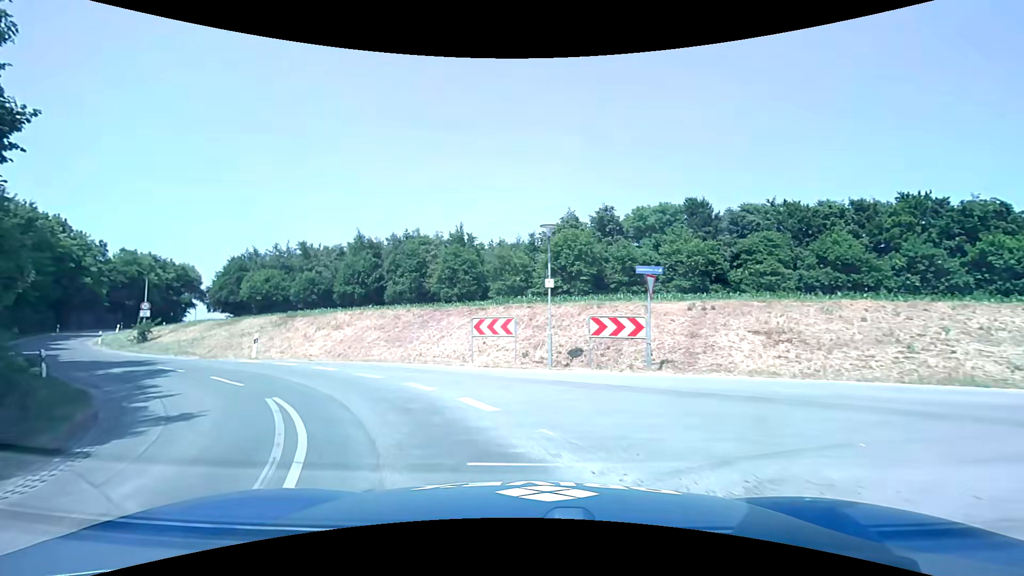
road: unclassified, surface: asphalt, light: Day
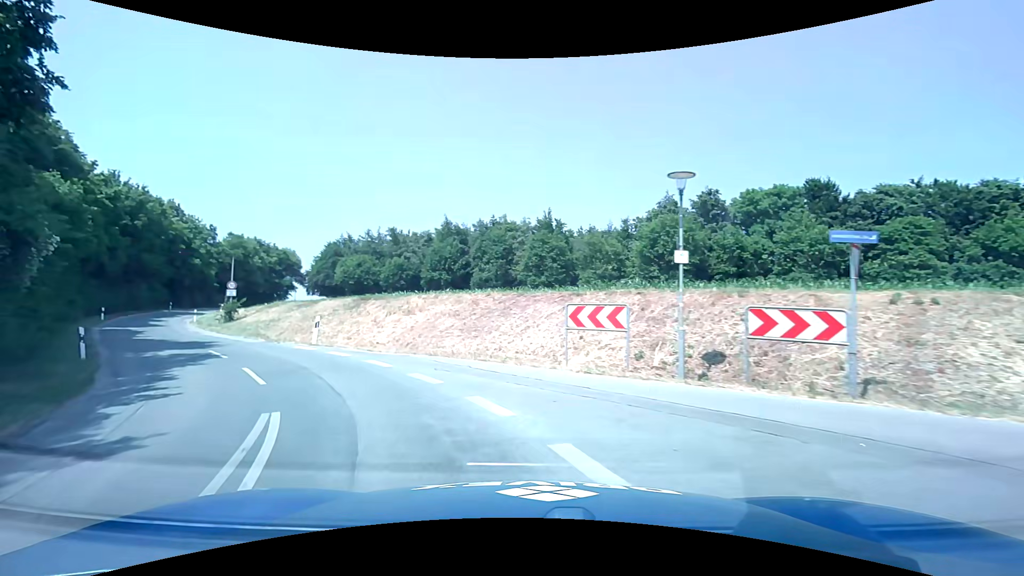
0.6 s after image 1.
(-0.3, +4.3) m; -8°
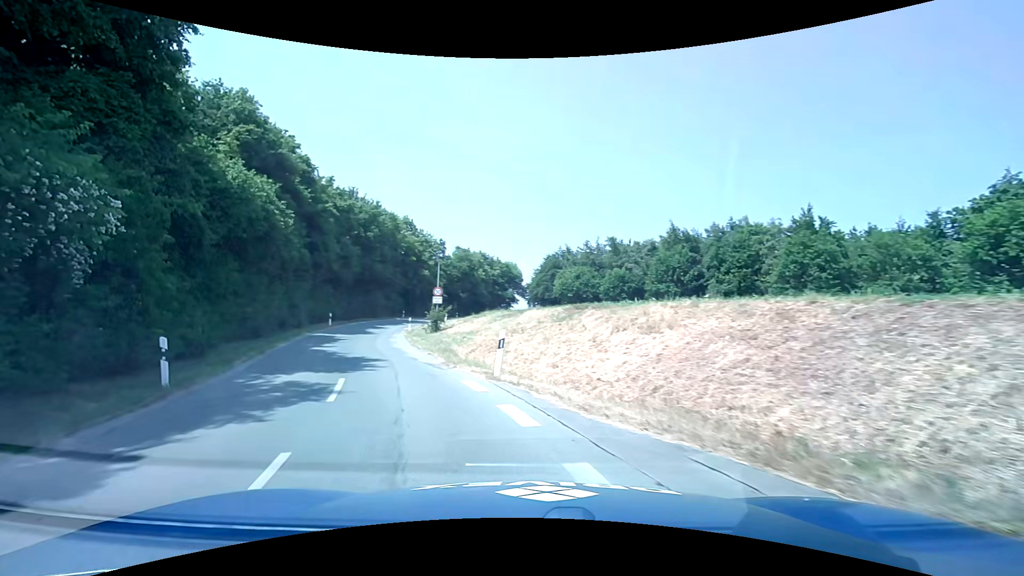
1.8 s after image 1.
(-2.1, +8.8) m; -25°
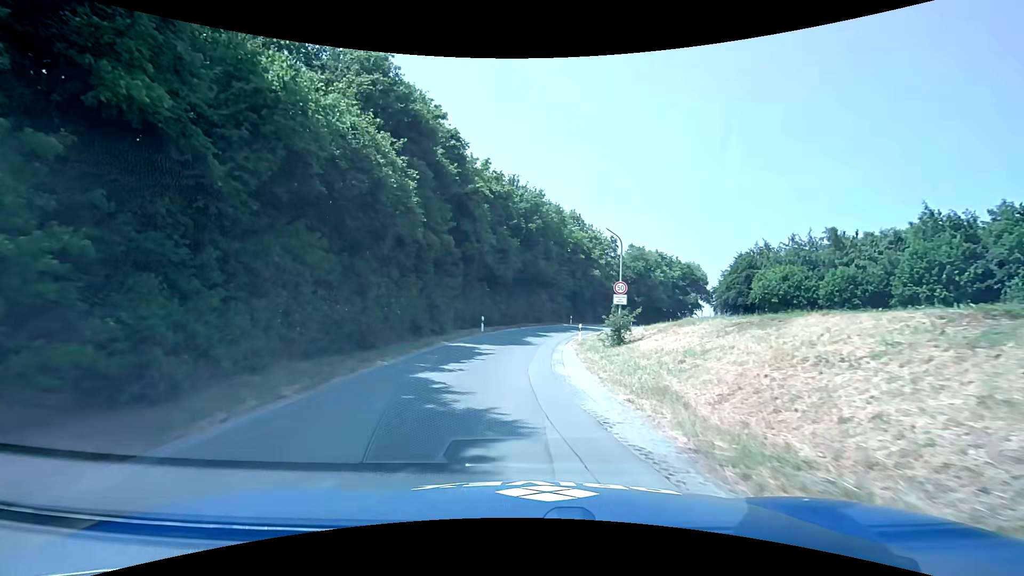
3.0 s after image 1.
(-2.1, +9.8) m; -19°
(0, +10) (-1, +20) (0, +30) (+2, +40) (+4, +50) (+7, +59) (+11, +68) (+16, +77) (+21, +85) (+27, +94) m
